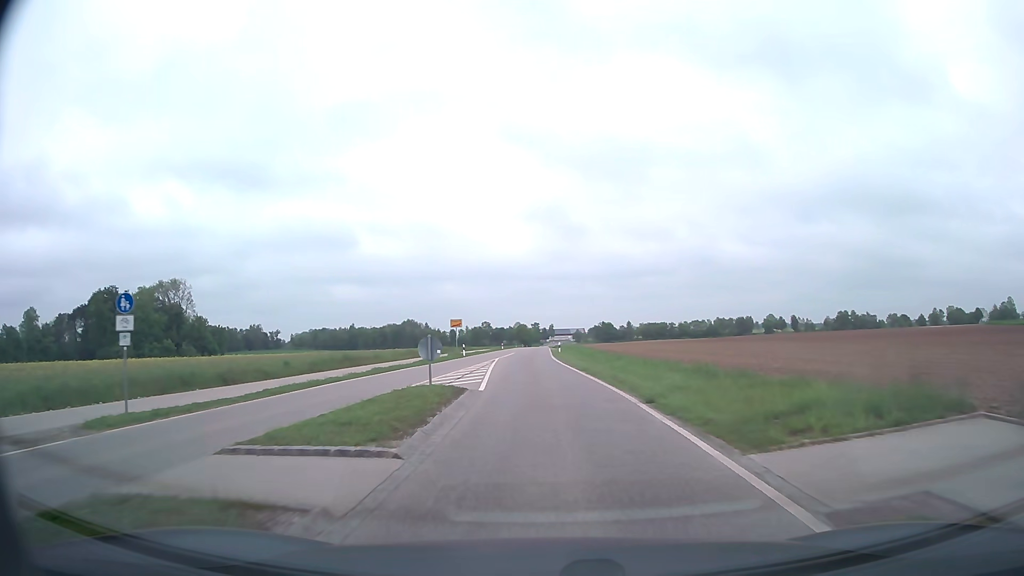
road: secondary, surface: asphalt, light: Day
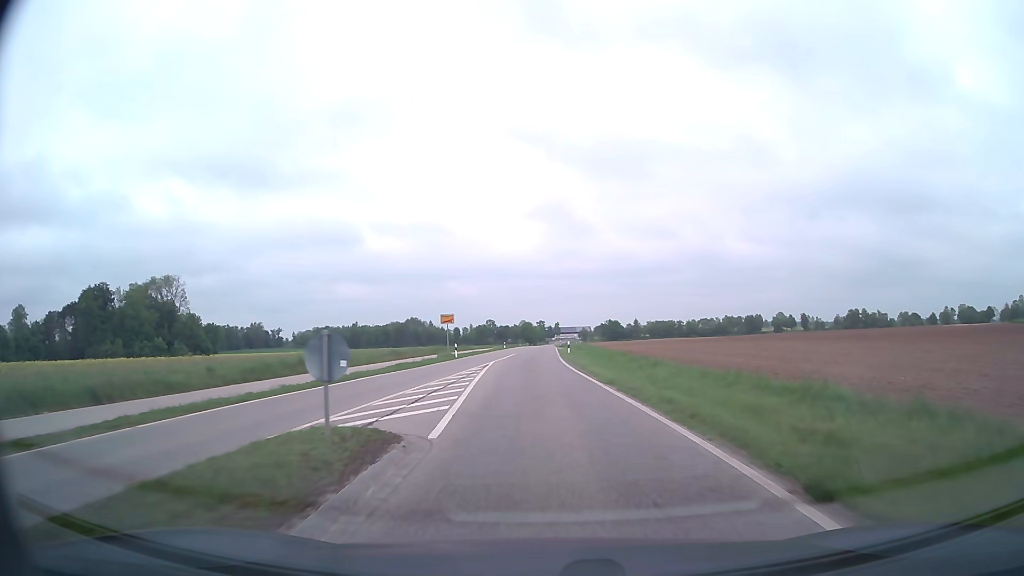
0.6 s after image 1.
(-0.1, +8.4) m; -1°
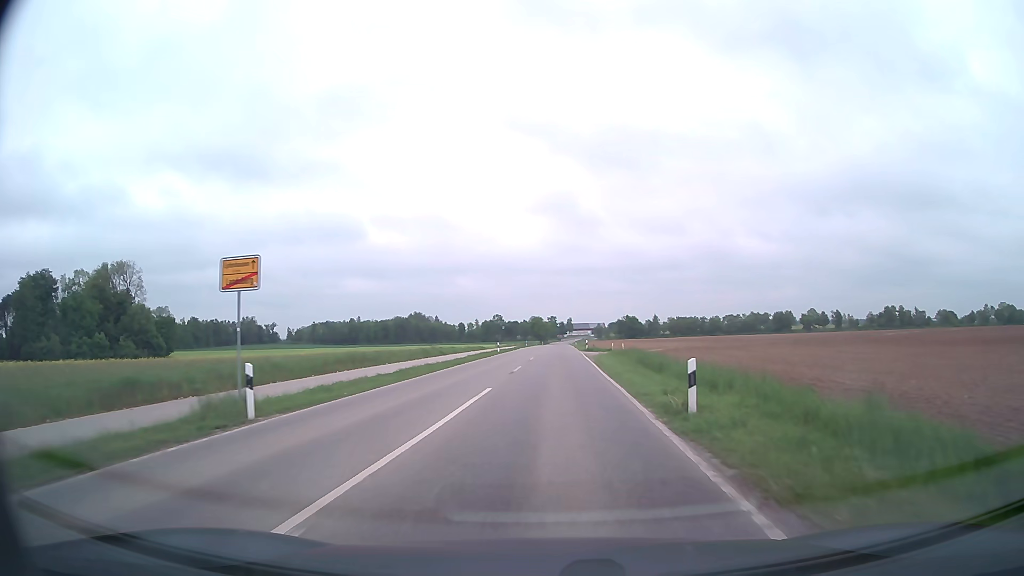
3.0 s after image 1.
(-0.6, +34.7) m; -1°
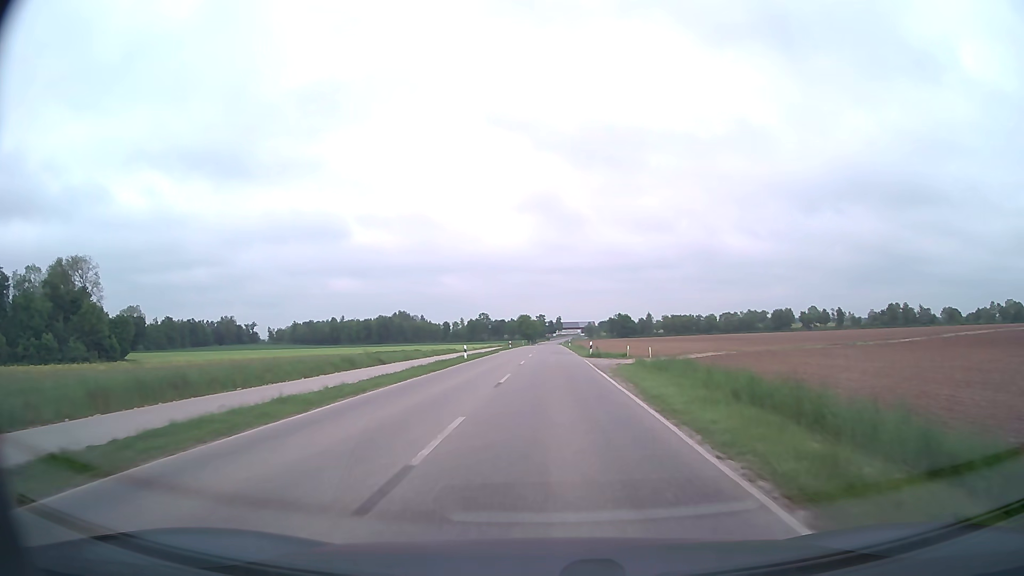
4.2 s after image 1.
(+0.1, +17.7) m; +1°
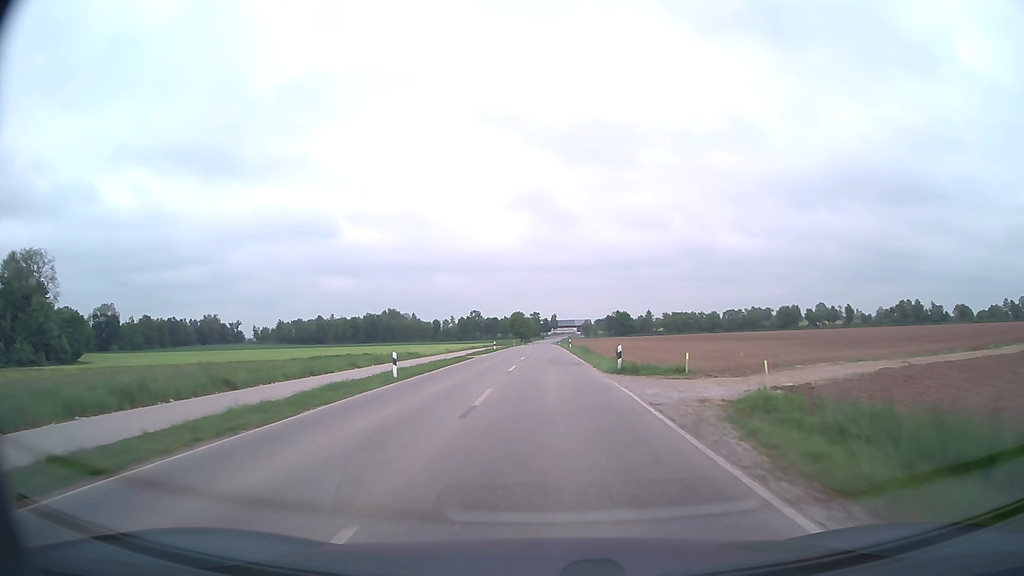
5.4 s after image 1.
(+0.2, +18.6) m; +1°
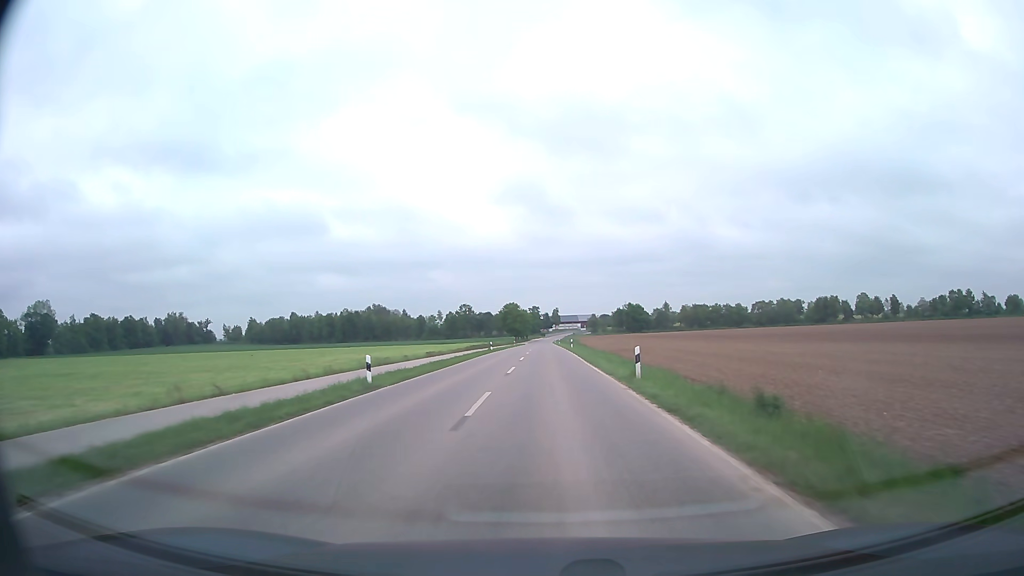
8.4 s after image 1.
(+0.1, +49.7) m; 0°
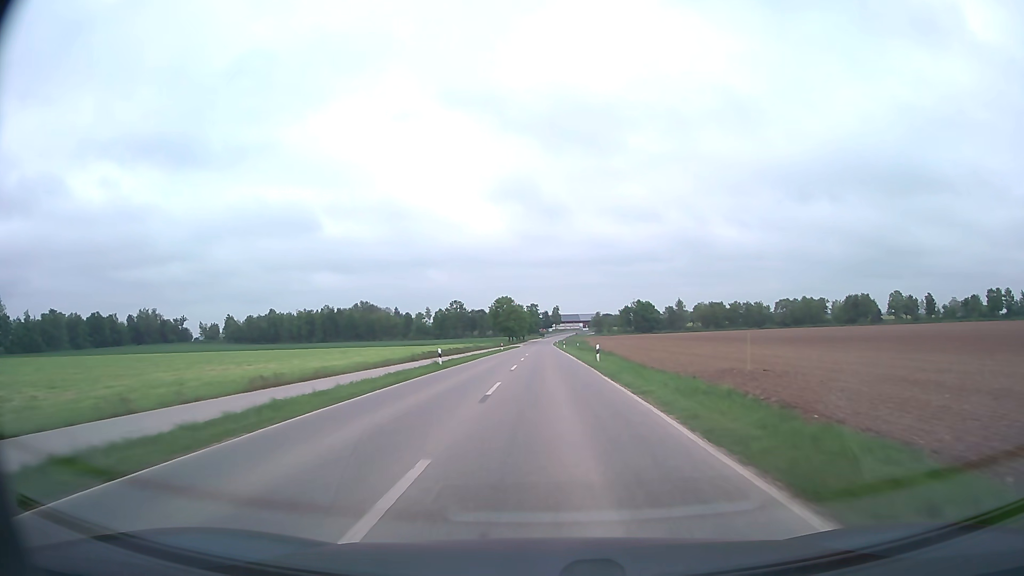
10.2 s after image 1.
(-0.1, +32.5) m; 0°
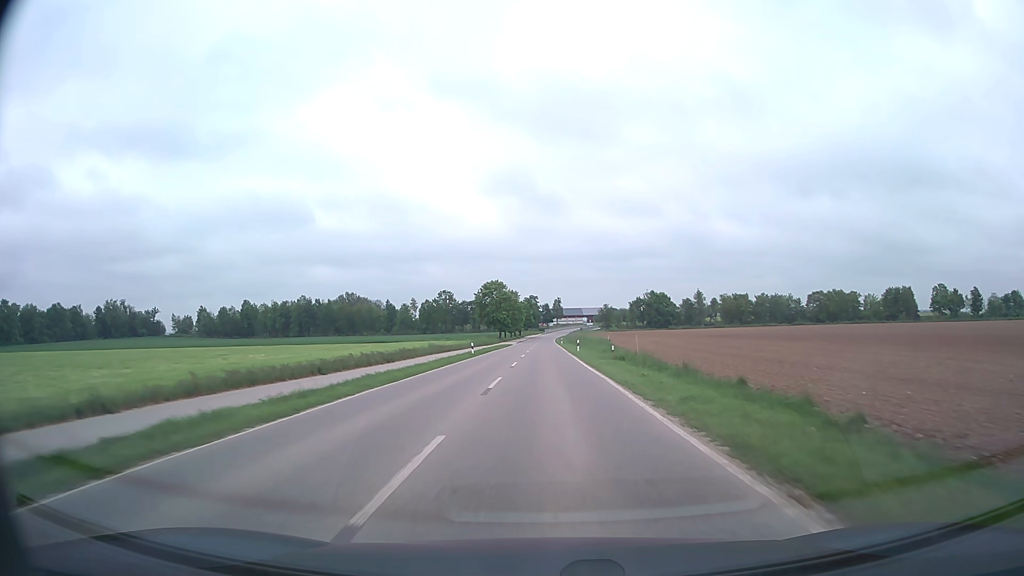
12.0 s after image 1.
(0.0, +34.8) m; 0°
(0, +10) (0, +20) (0, +30) (0, +40) (0, +50) (0, +60) (0, +70) (0, +80) (0, +90) (0, +100) m
